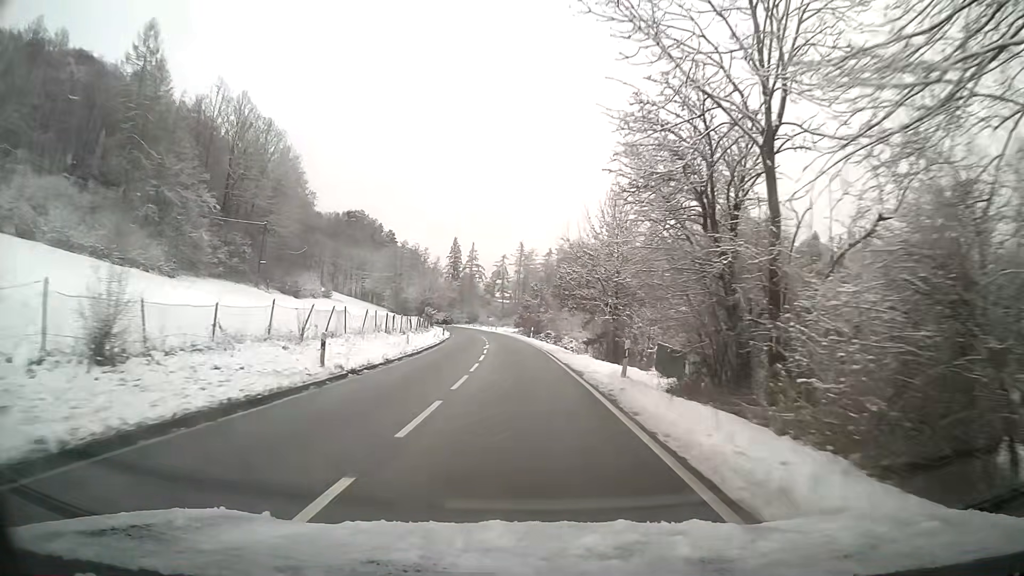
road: tertiary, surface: asphalt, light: Day
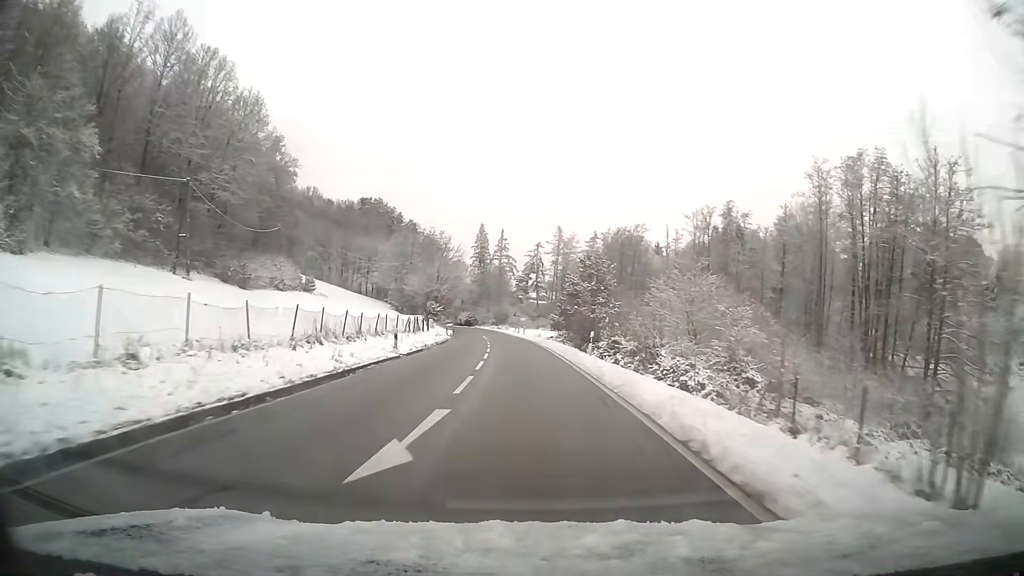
(-0.9, +33.2) m; -3°
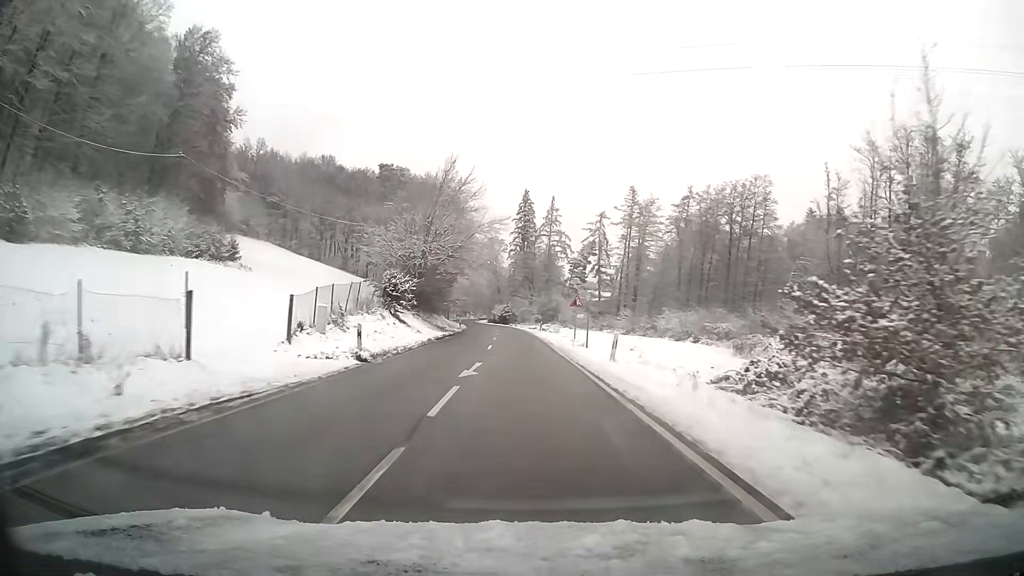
(-1.7, +46.2) m; -4°
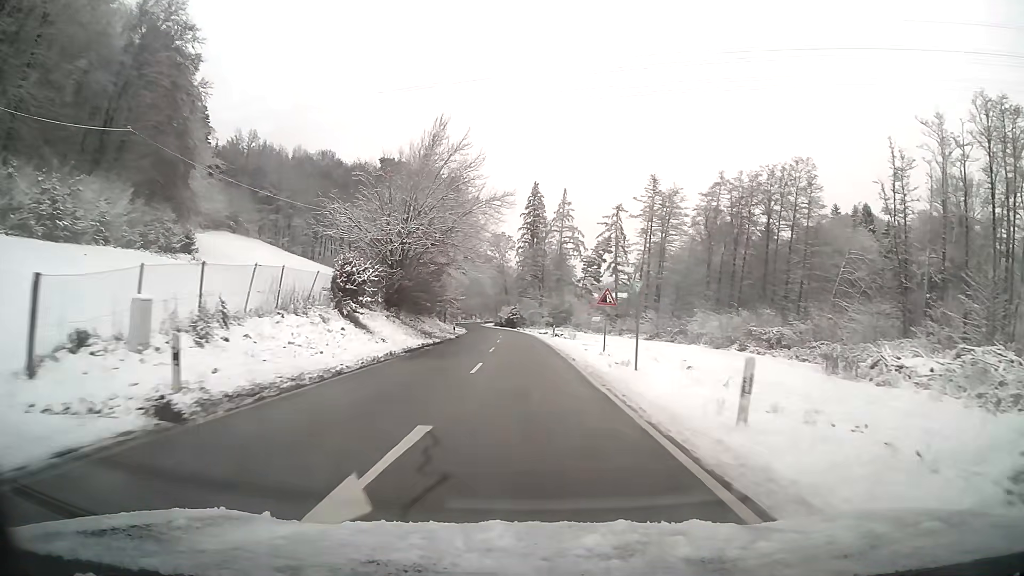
(-0.1, +11.5) m; -1°
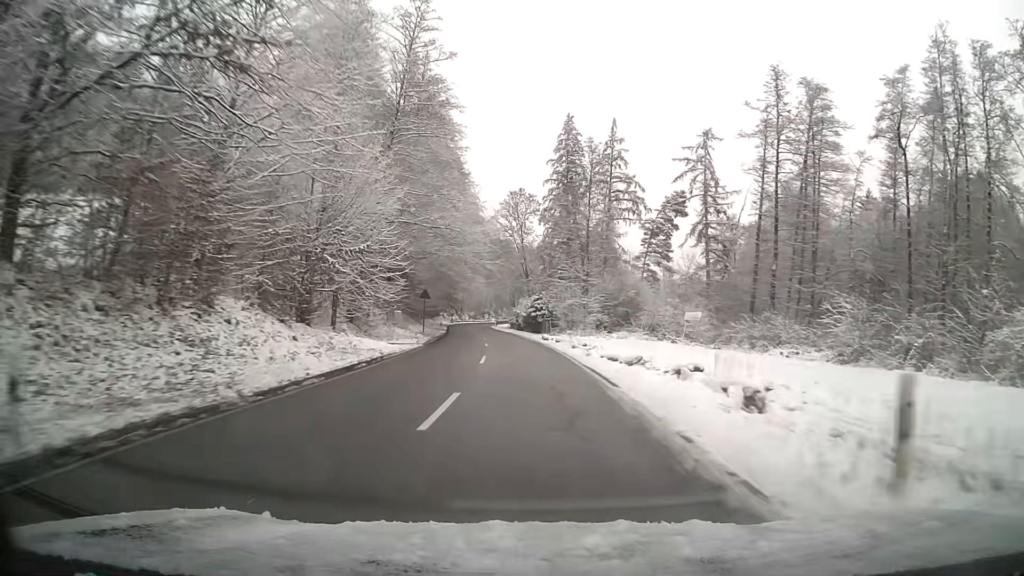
(-1.0, +45.3) m; -3°
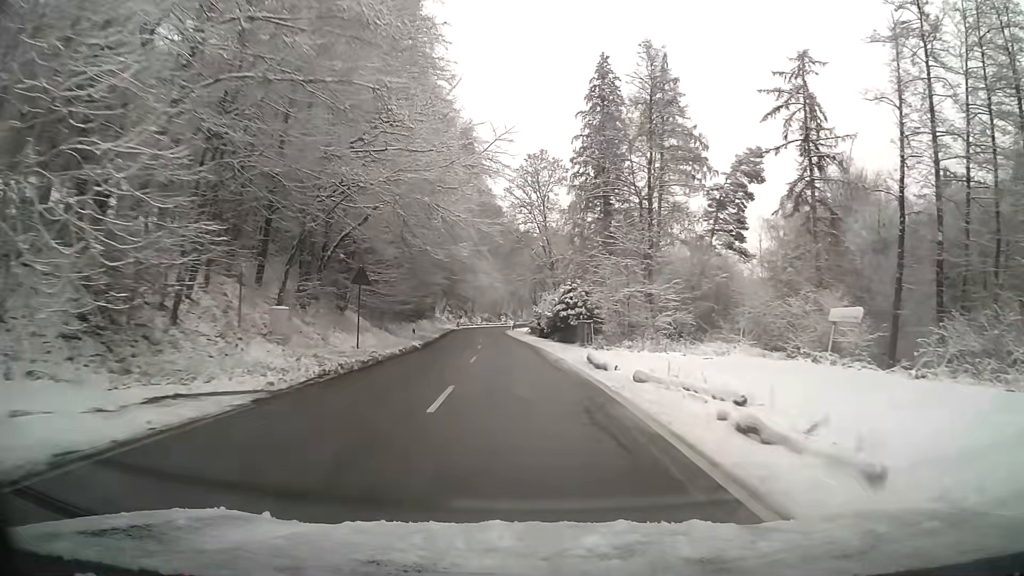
(-0.4, +22.4) m; -2°
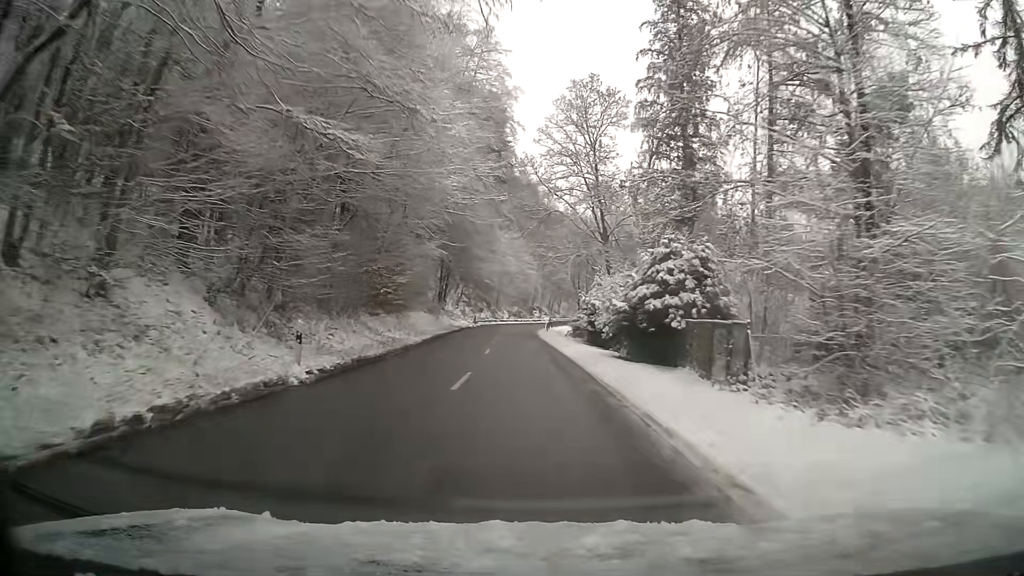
(-0.6, +21.7) m; -3°
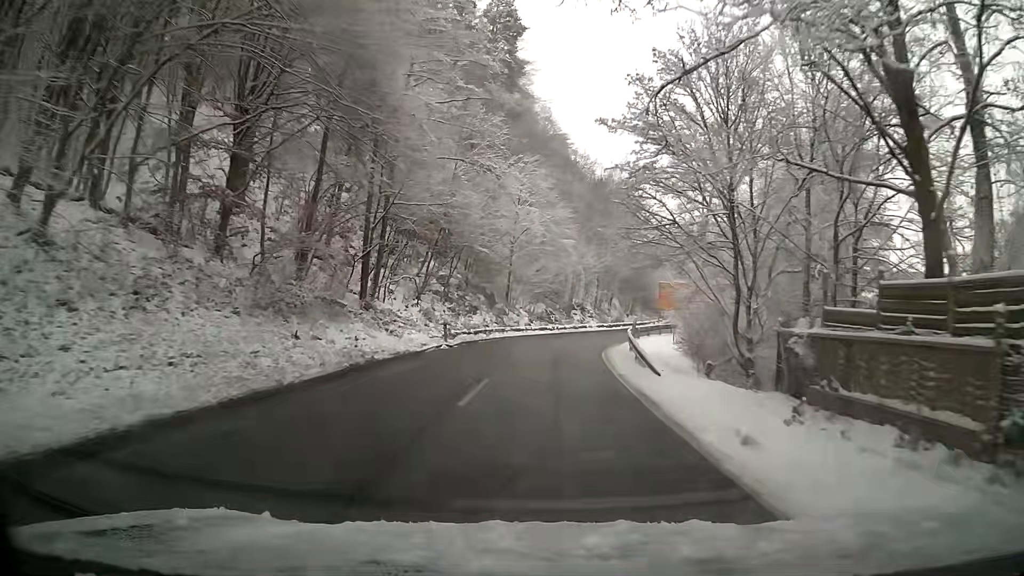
(-0.8, +38.5) m; -2°
